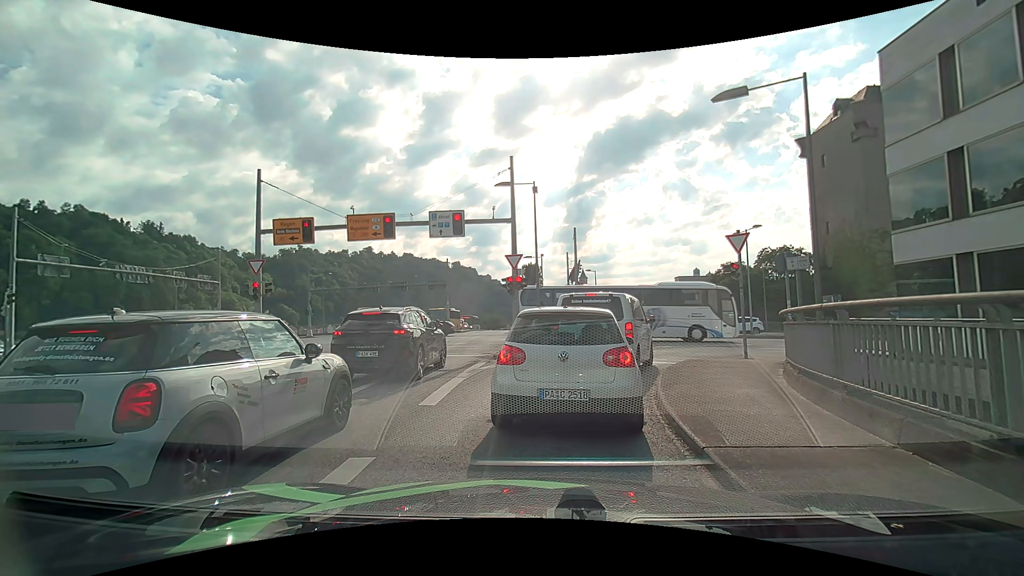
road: primary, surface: asphalt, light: Day
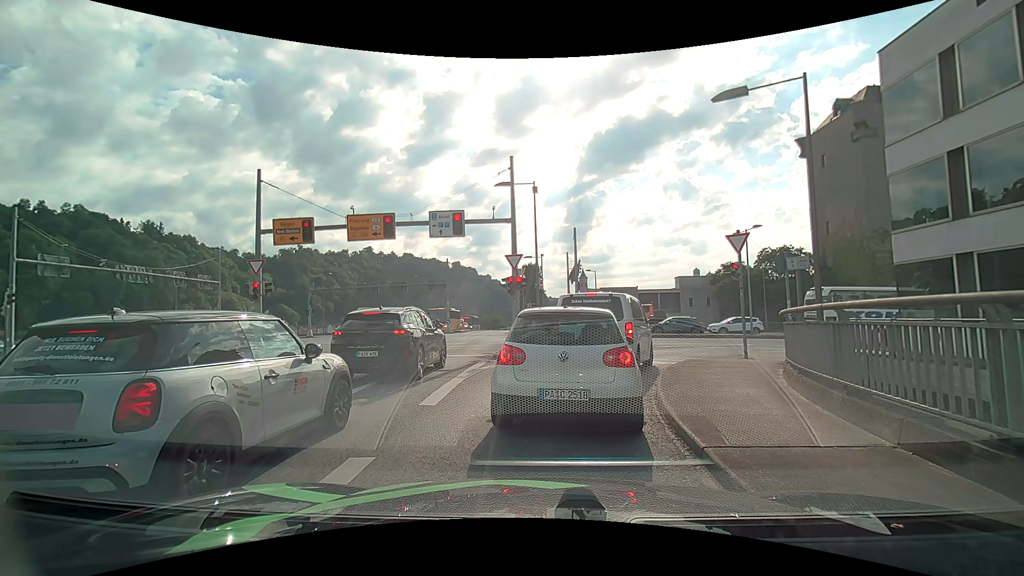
(0.0, 0.0) m; 0°
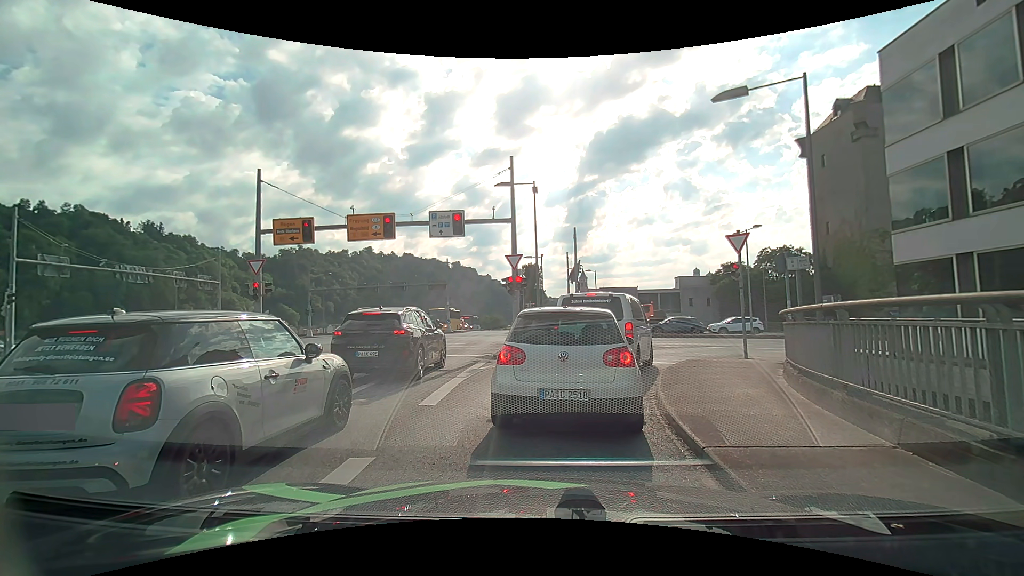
(0.0, 0.0) m; 0°
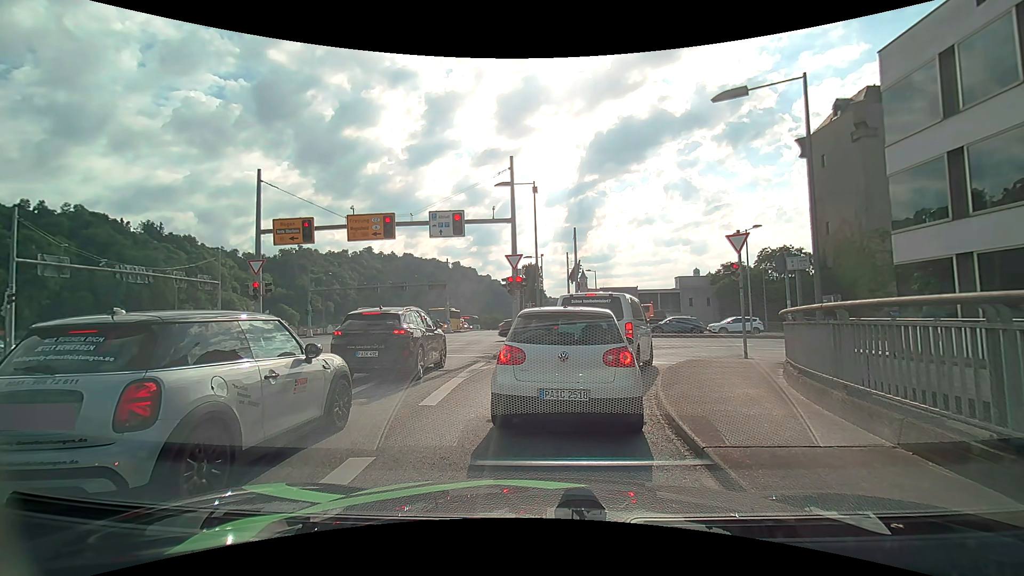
(0.0, 0.0) m; 0°
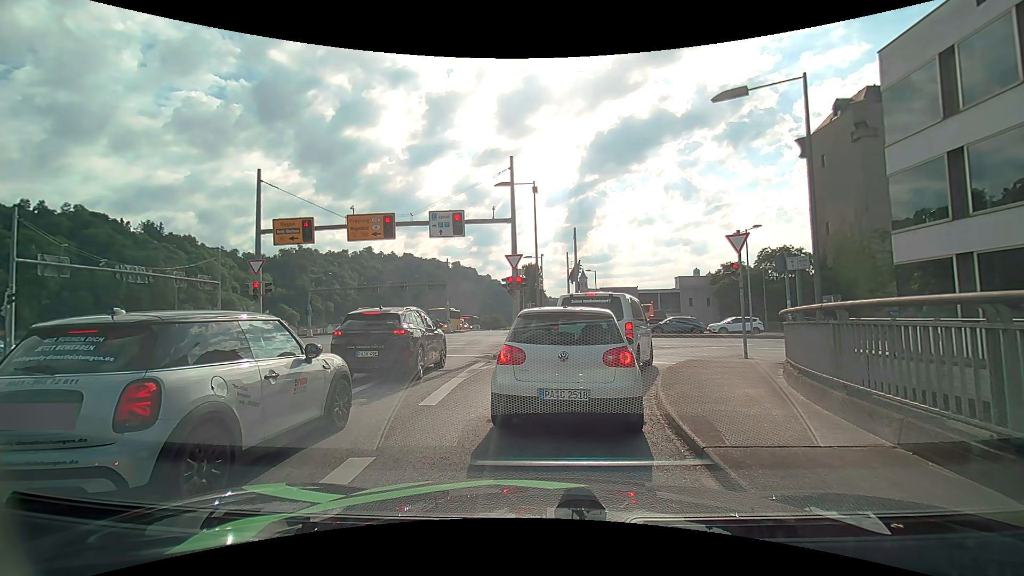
(0.0, 0.0) m; 0°
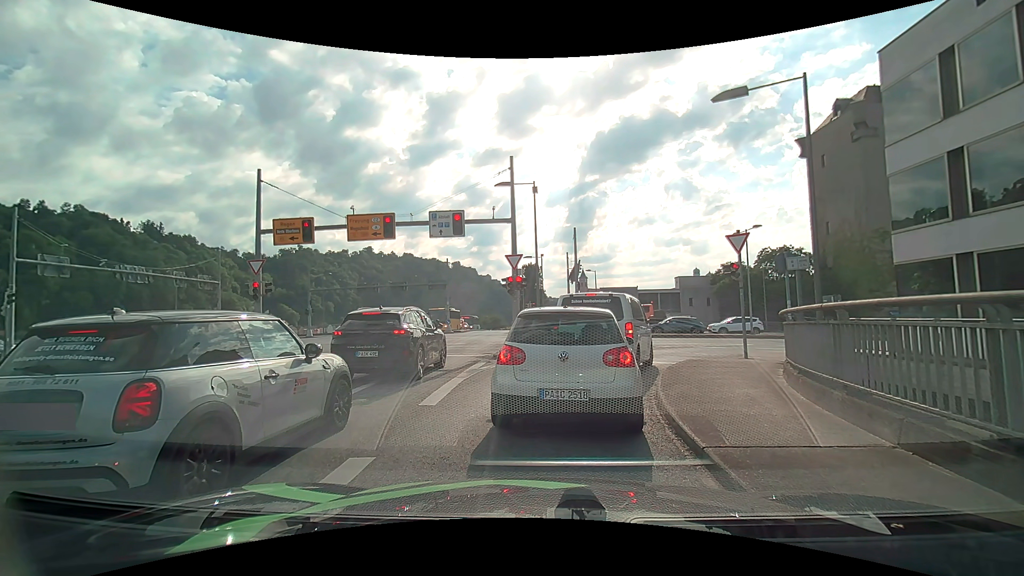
(0.0, 0.0) m; 0°
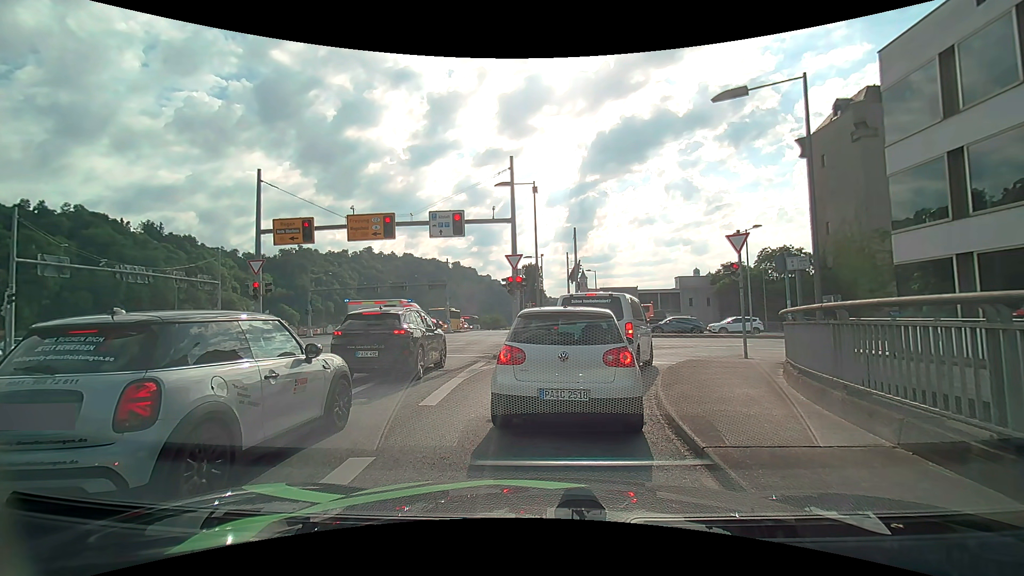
(0.0, 0.0) m; 0°
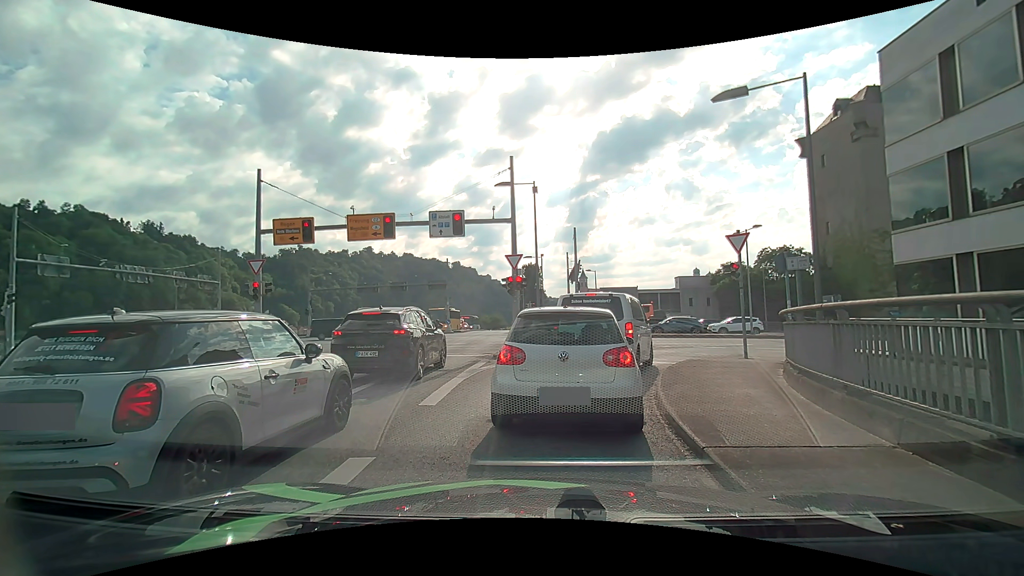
(0.0, 0.0) m; 0°
